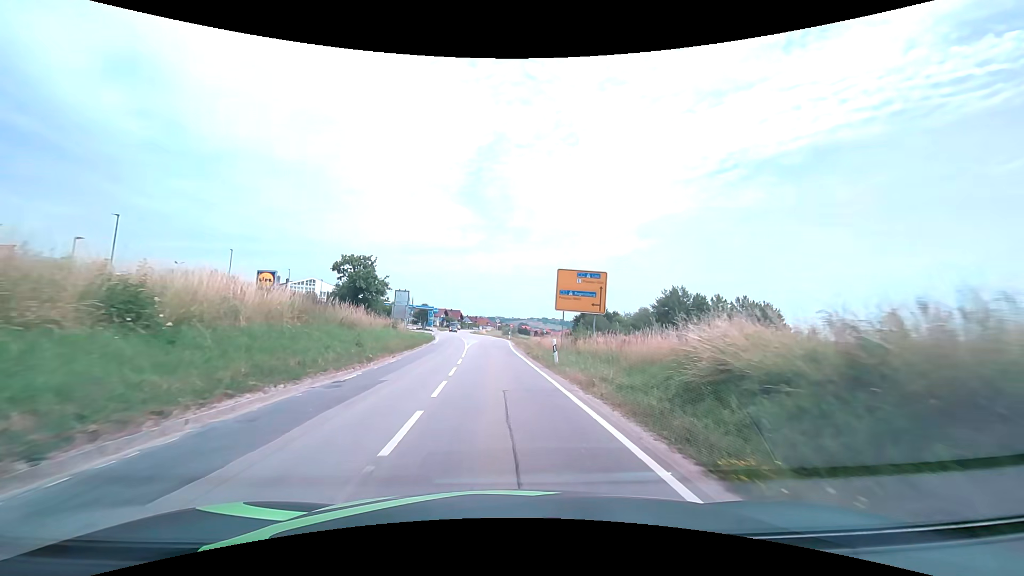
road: secondary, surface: asphalt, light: Day
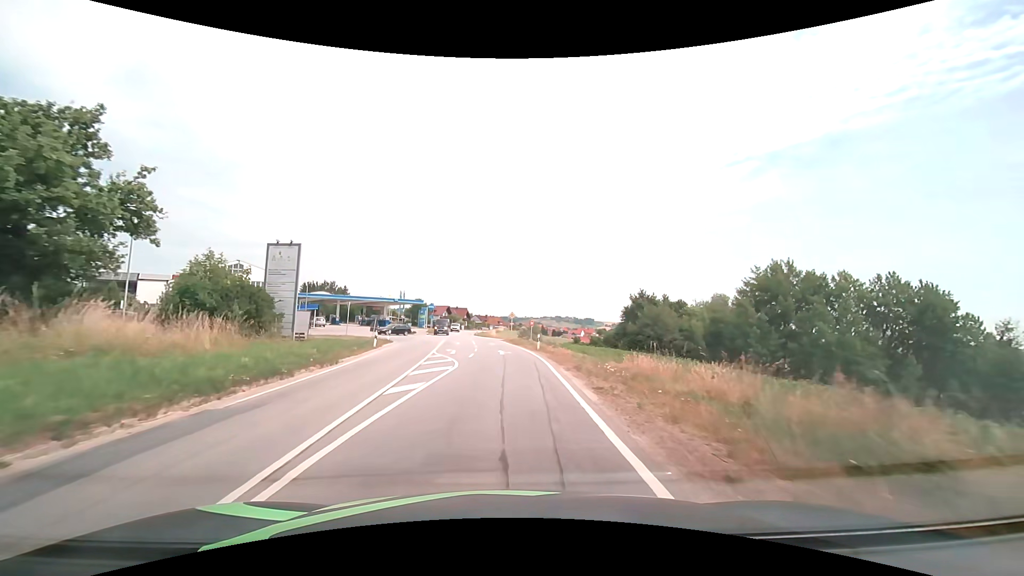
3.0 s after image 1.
(-0.6, +35.7) m; -1°
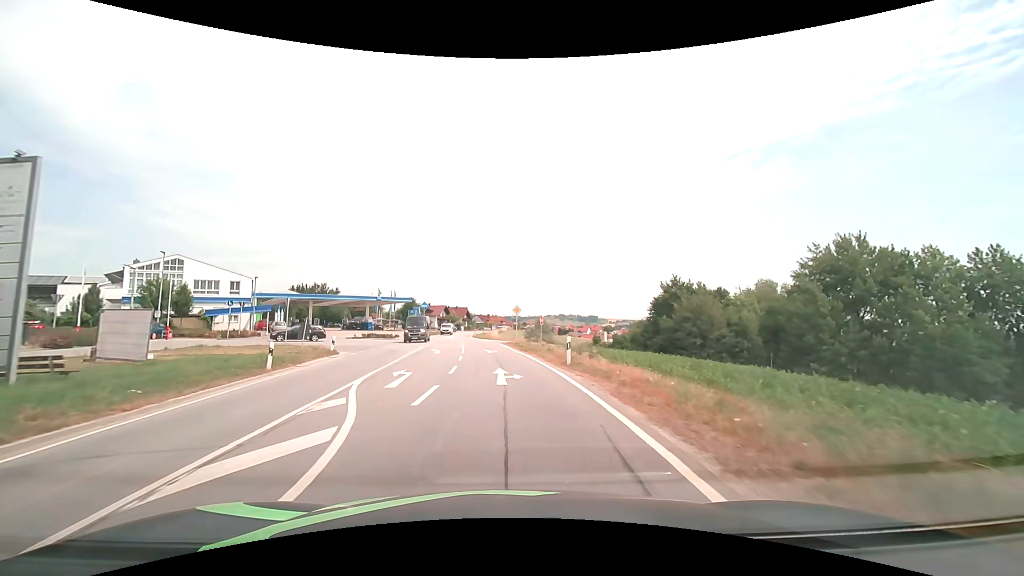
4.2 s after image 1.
(0.0, +14.4) m; 0°
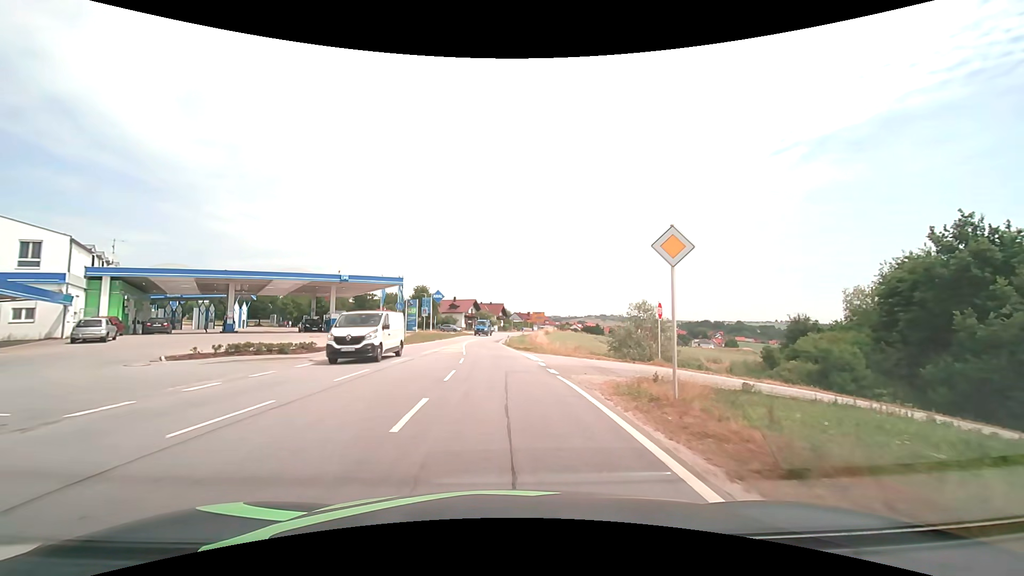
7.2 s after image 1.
(-1.4, +34.0) m; -4°
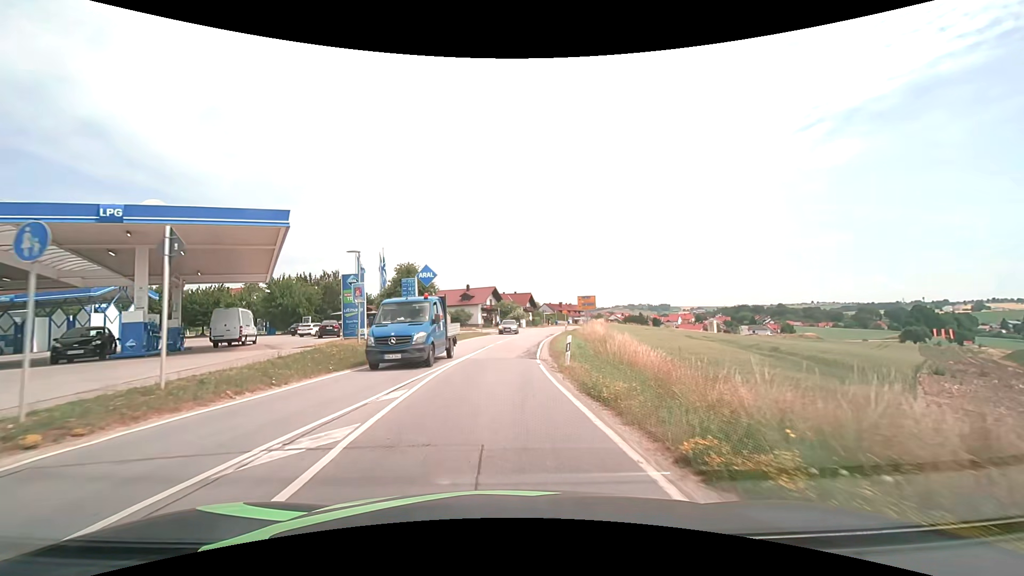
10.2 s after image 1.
(-0.8, +30.0) m; -3°
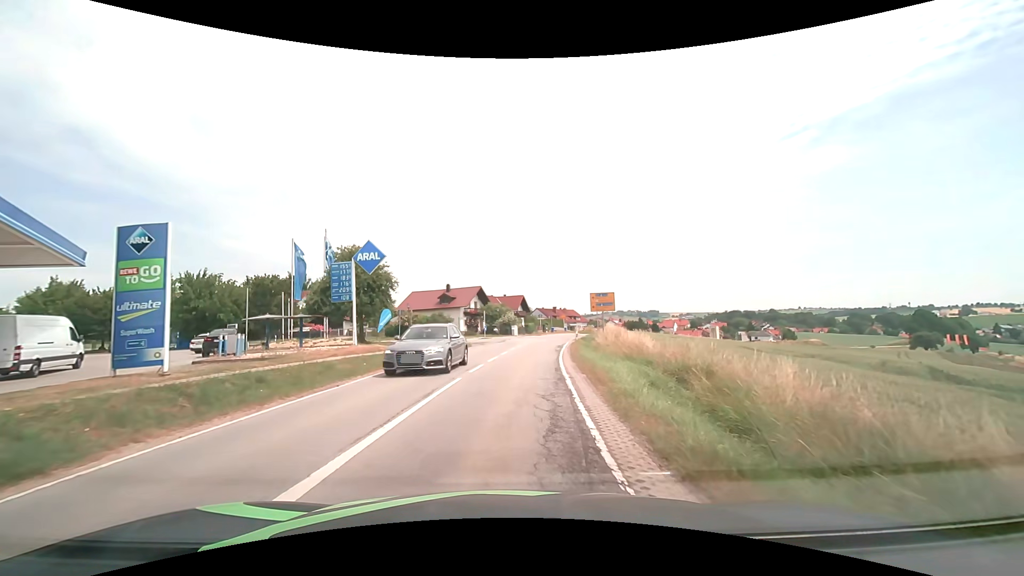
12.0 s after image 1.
(0.0, +16.1) m; +1°
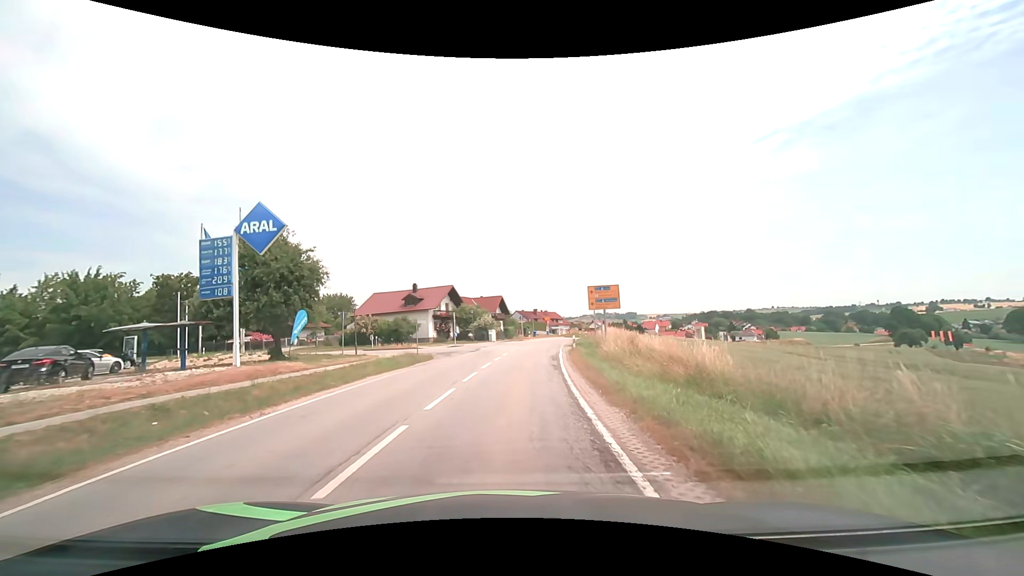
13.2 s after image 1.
(+0.2, +10.3) m; +2°
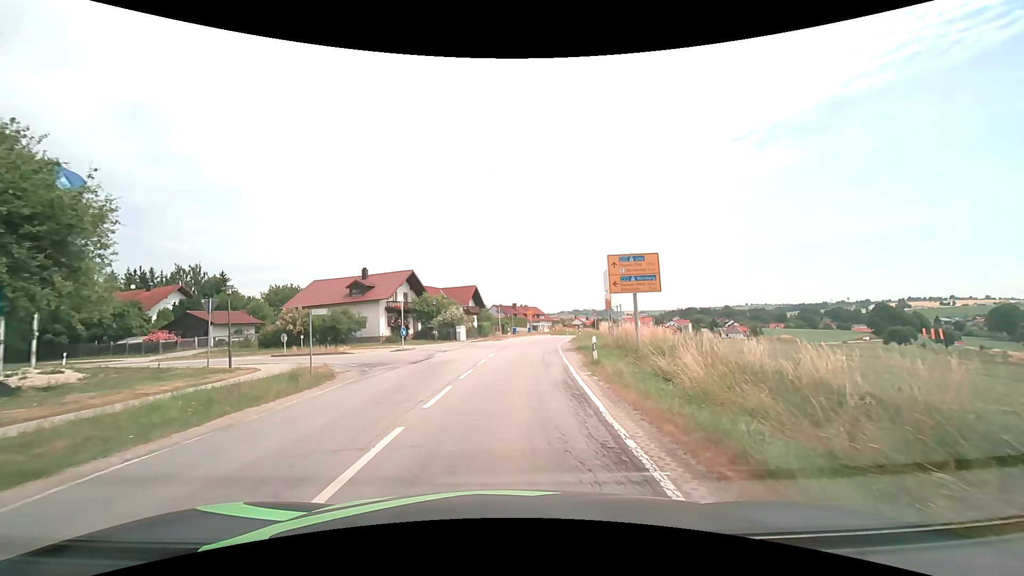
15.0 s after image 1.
(+0.4, +13.8) m; +3°
